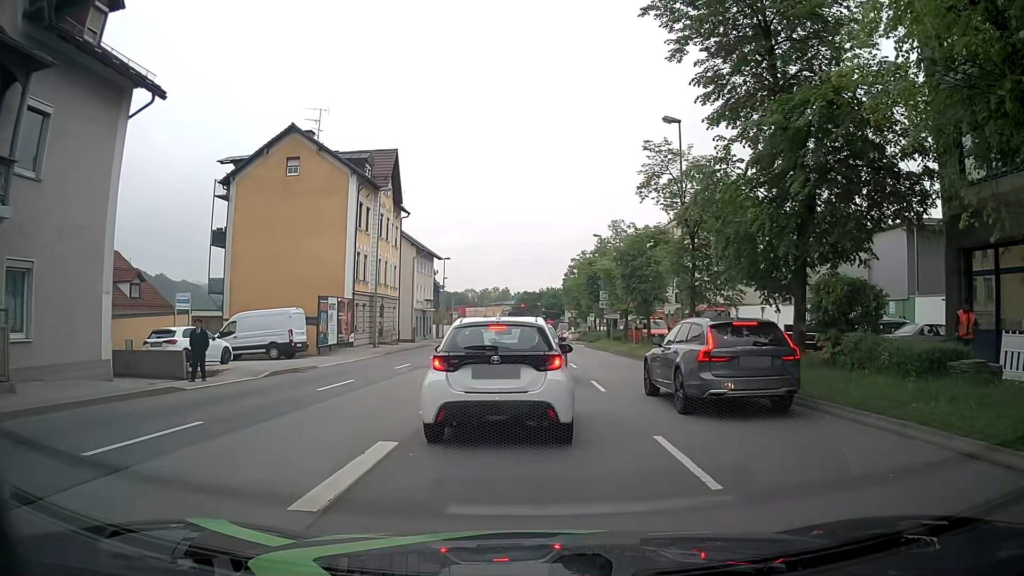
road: primary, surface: asphalt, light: Day
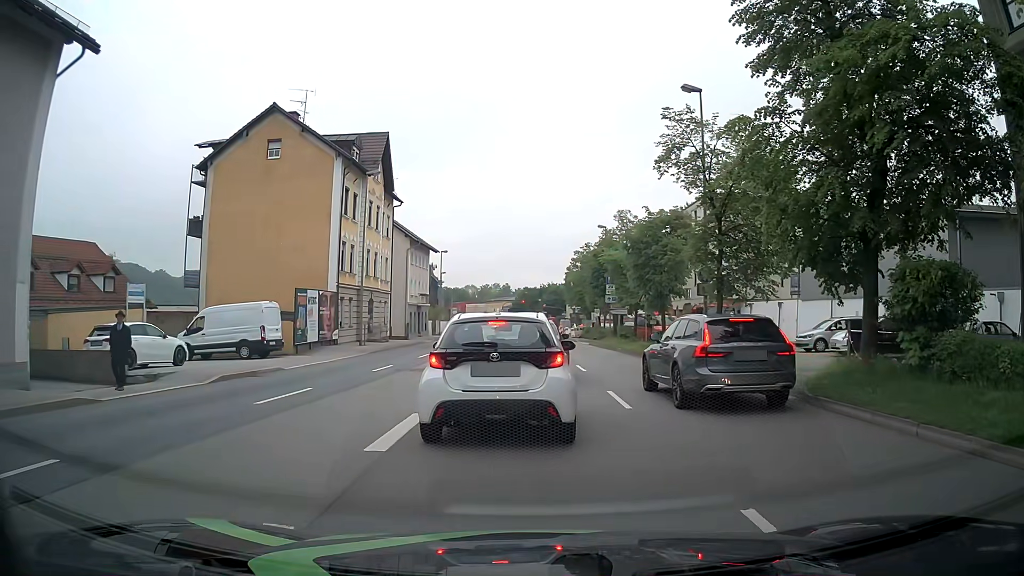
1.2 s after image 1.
(0.0, +3.7) m; 0°
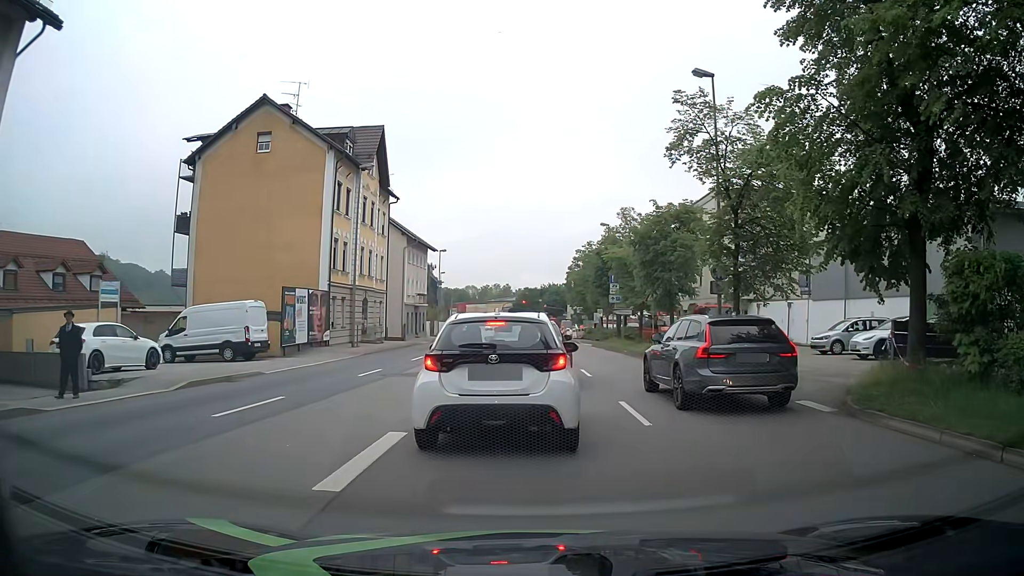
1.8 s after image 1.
(0.0, +1.8) m; +2°
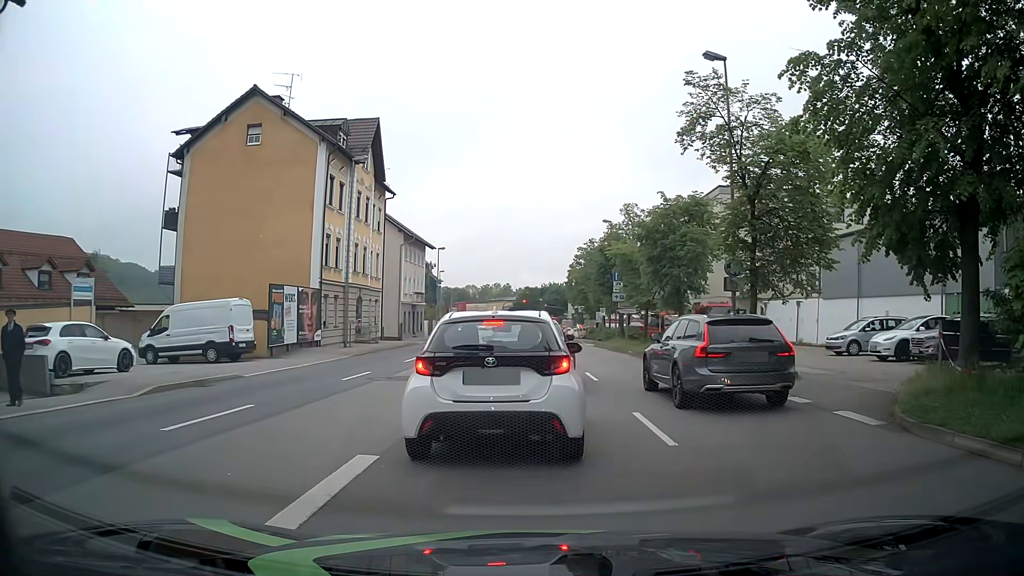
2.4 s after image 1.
(-0.1, +1.5) m; +1°
